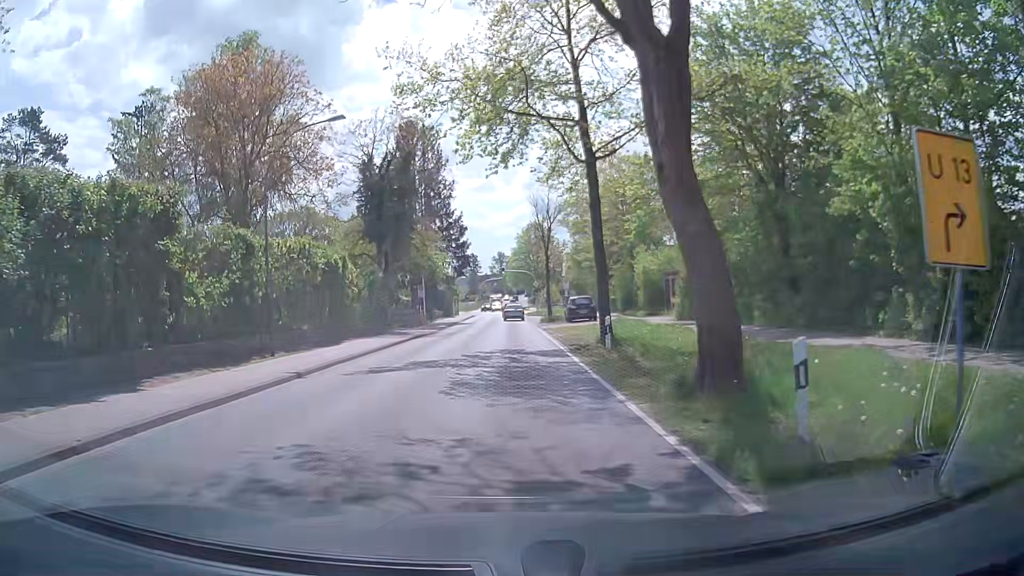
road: secondary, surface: asphalt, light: Day
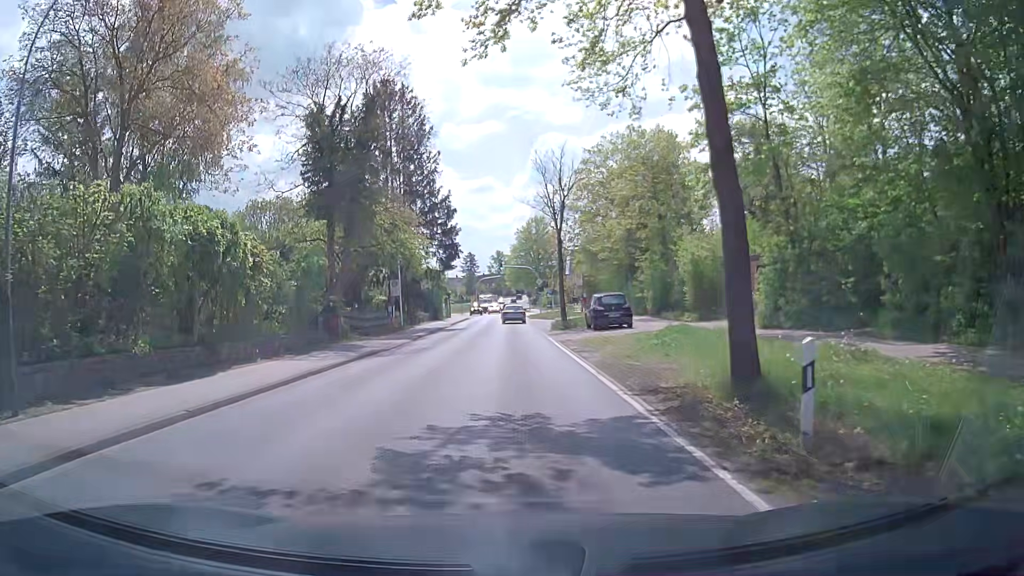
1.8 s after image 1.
(+0.2, +12.2) m; 0°
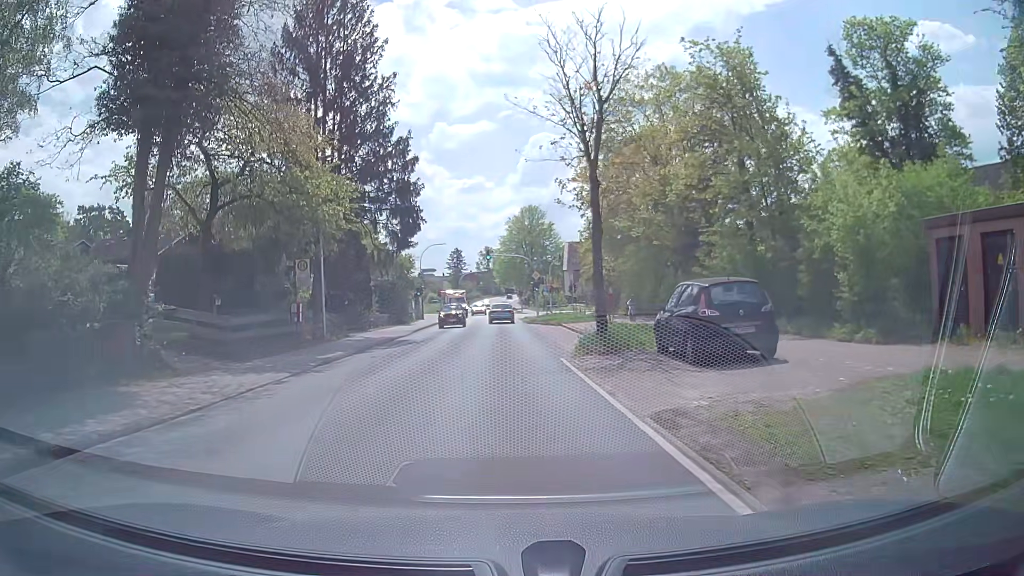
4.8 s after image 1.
(+0.4, +17.2) m; +2°
